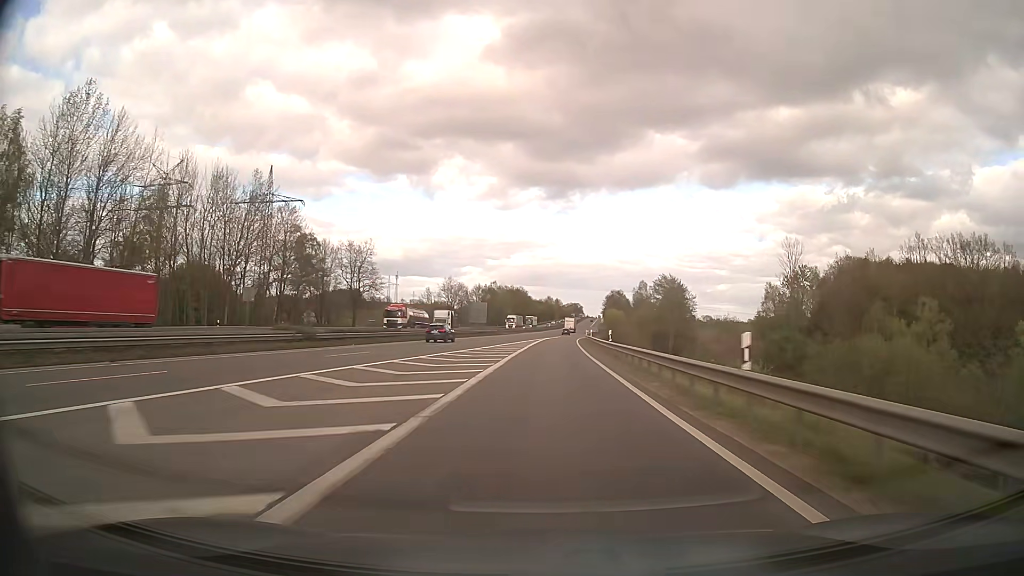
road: motorway_link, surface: asphalt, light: Day
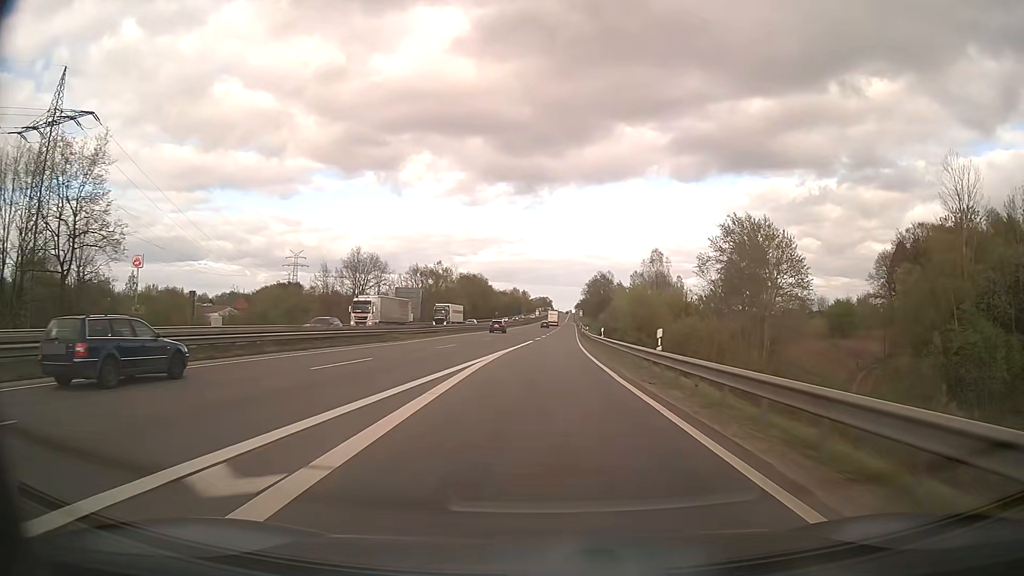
(+1.8, +63.1) m; +3°
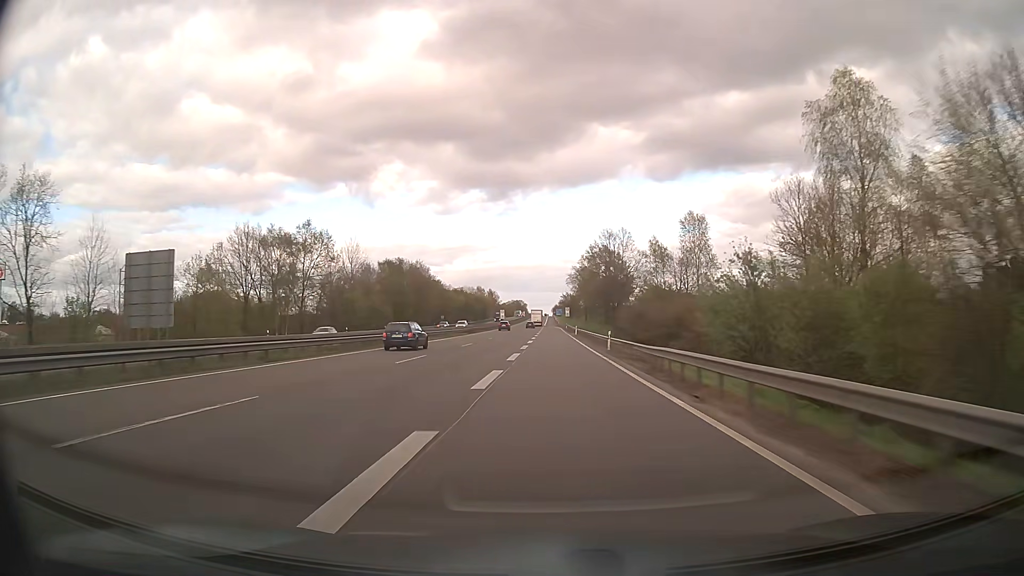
(+2.0, +84.7) m; +2°
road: motorway
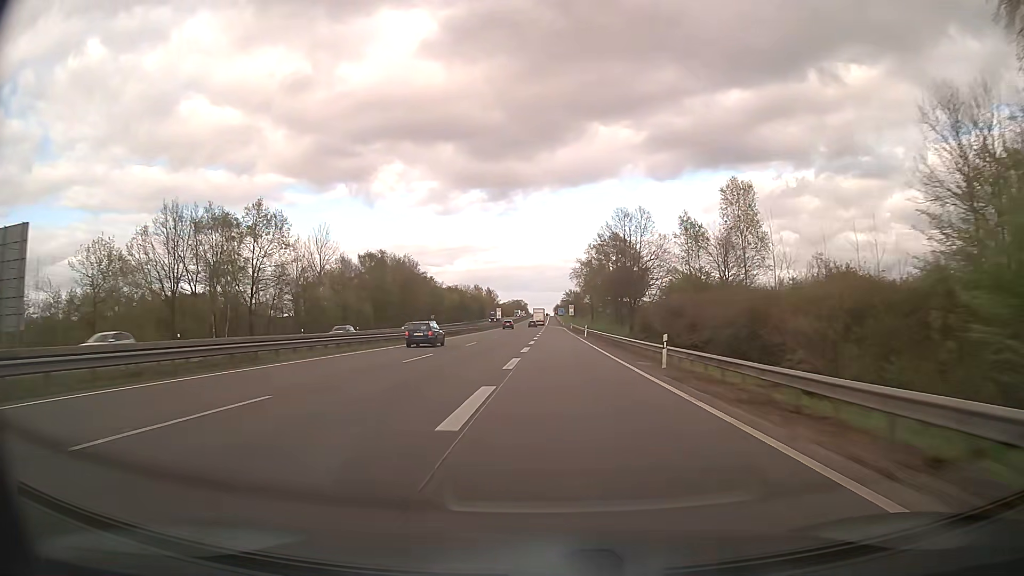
(0.0, +17.9) m; 0°
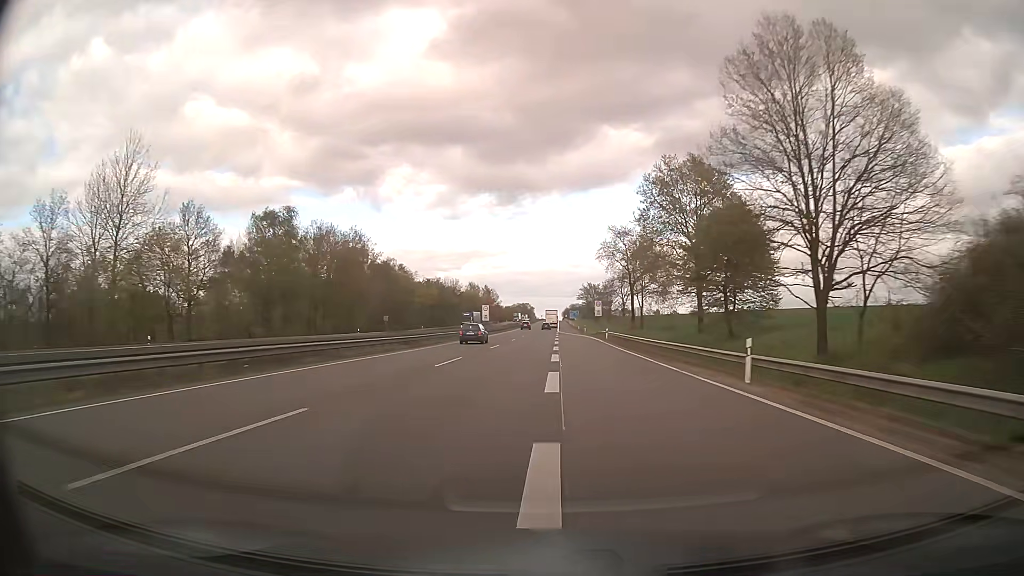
(-0.5, +55.3) m; -1°
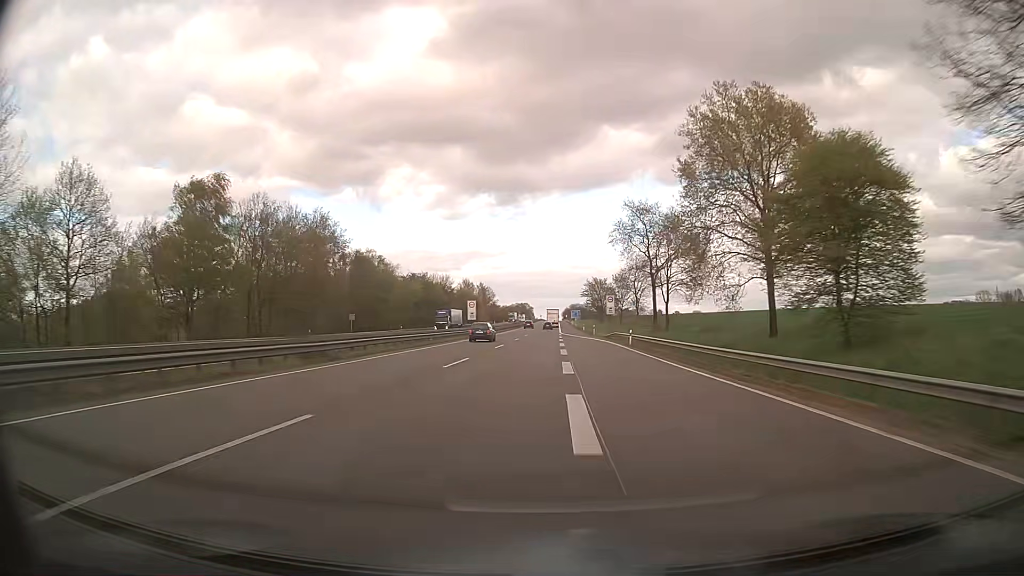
(0.0, +18.8) m; 0°
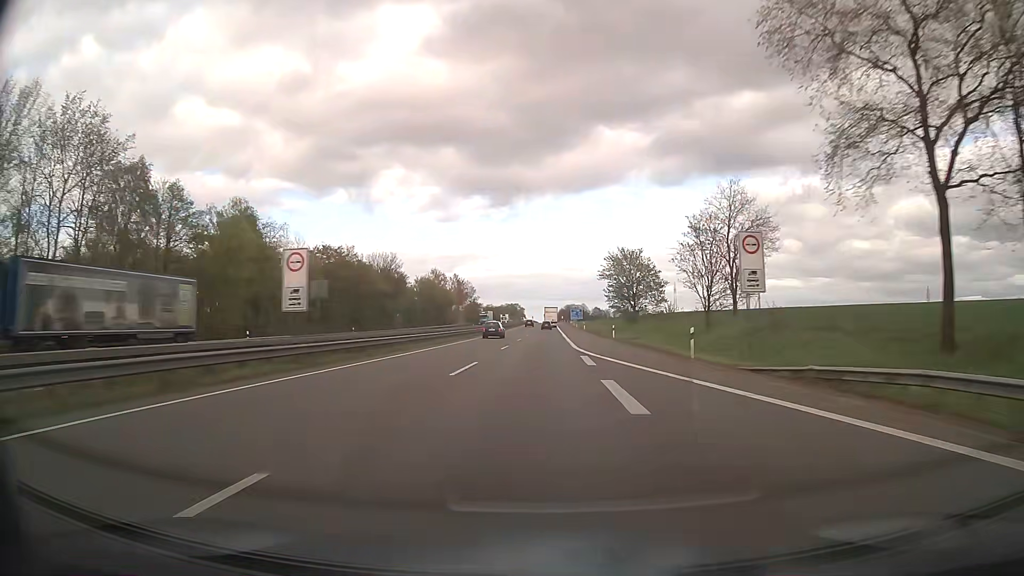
(+0.2, +57.3) m; 0°
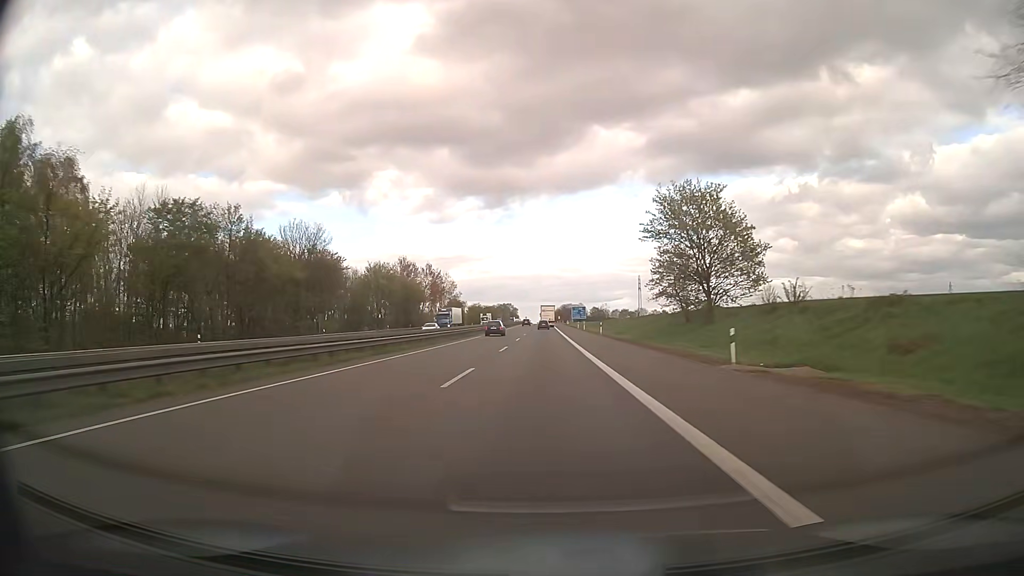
(+0.3, +38.8) m; +1°
(0, +10) (0, +20) (0, +30) (0, +40) (0, +50) (-1, +60) (-1, +70) (-1, +80) (-1, +90) (-1, +100) m
